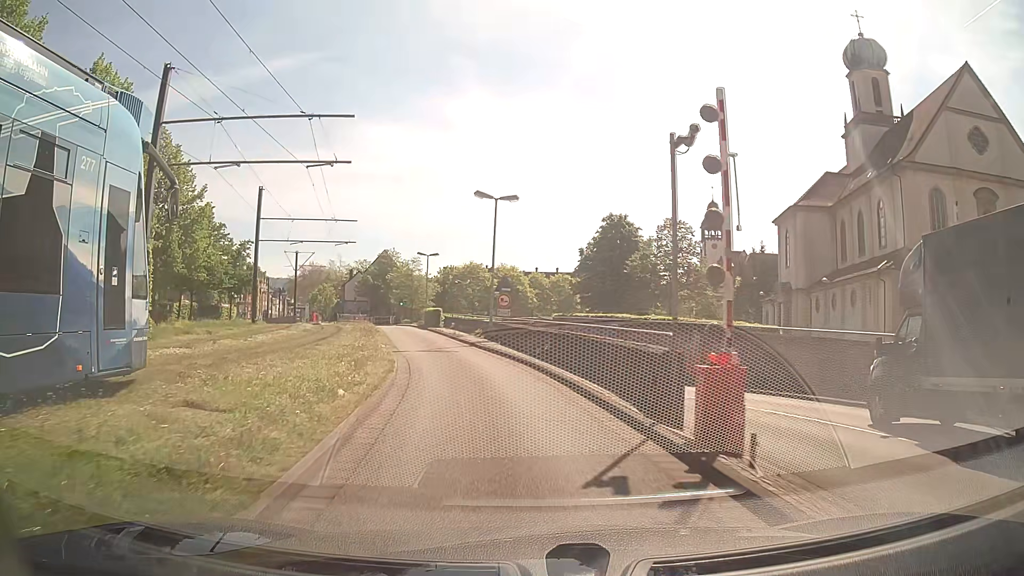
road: secondary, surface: asphalt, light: Day
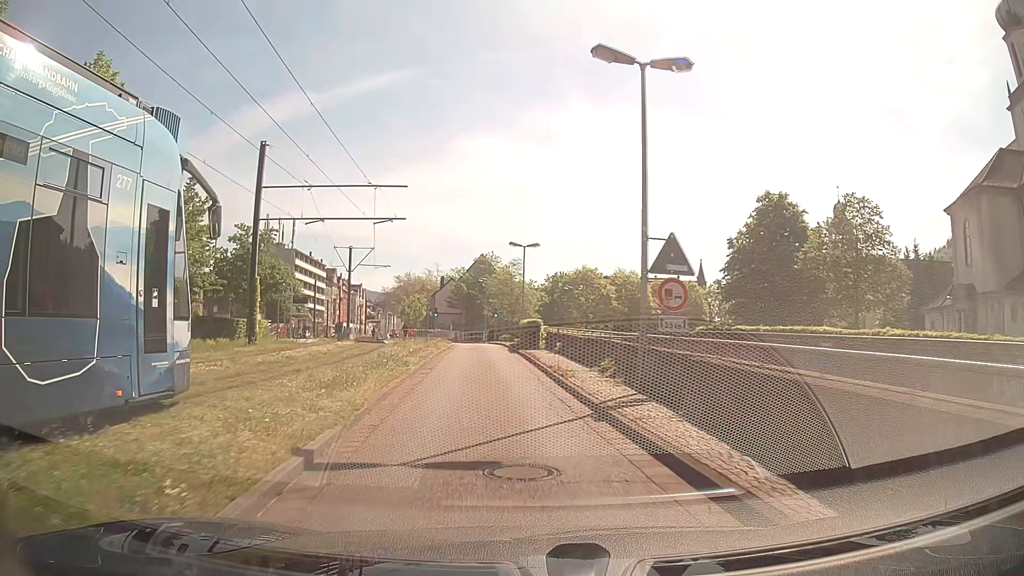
(-1.4, +16.8) m; -8°
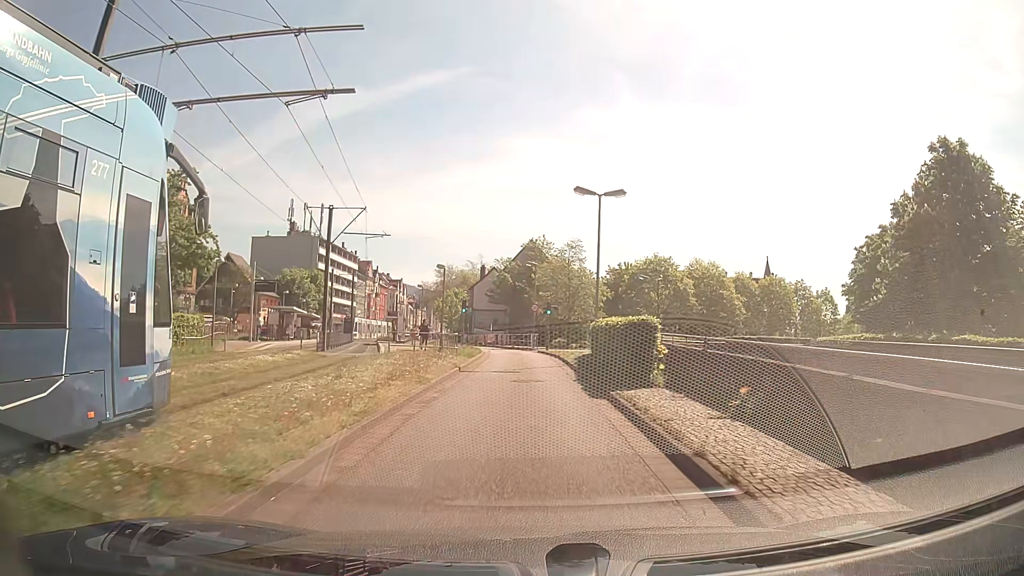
(-1.1, +17.3) m; -6°
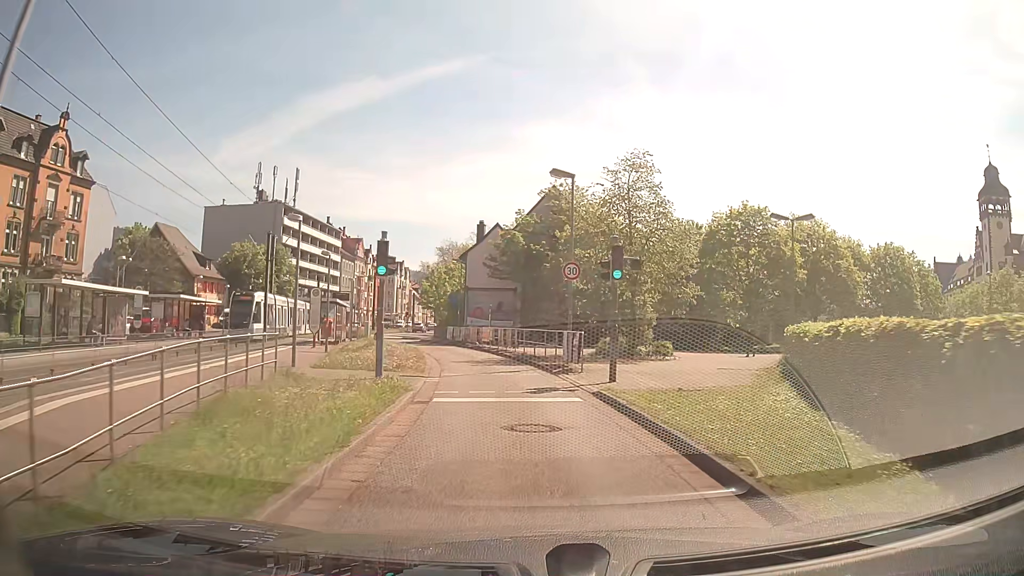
(-0.3, +26.9) m; -1°
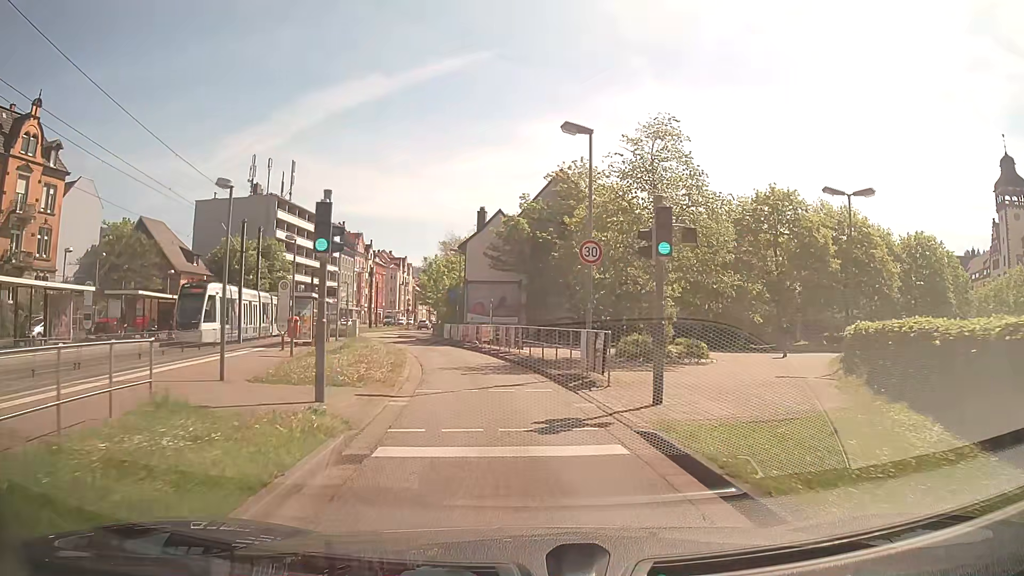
(-0.1, +4.9) m; -1°
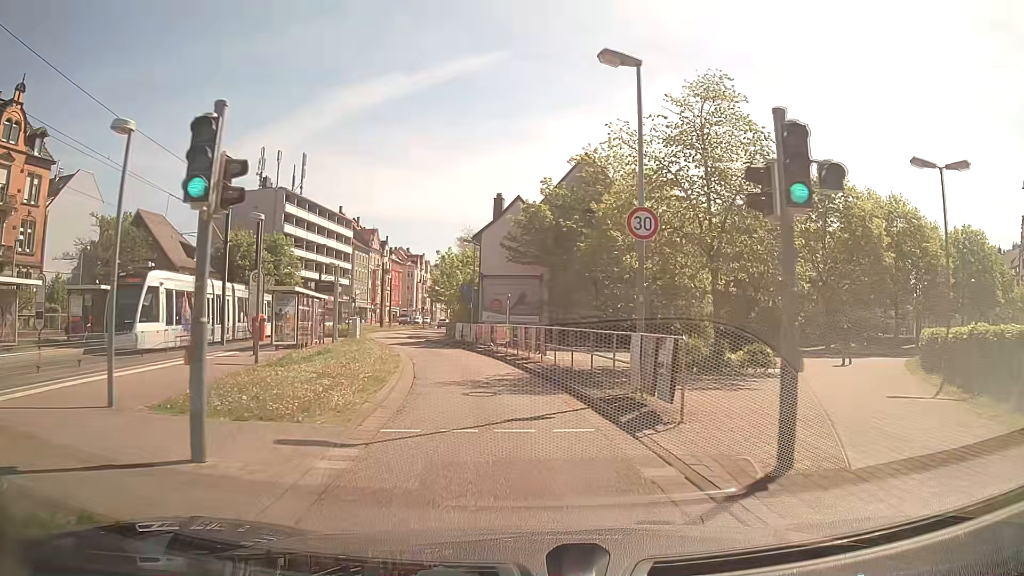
(-0.1, +4.8) m; -2°
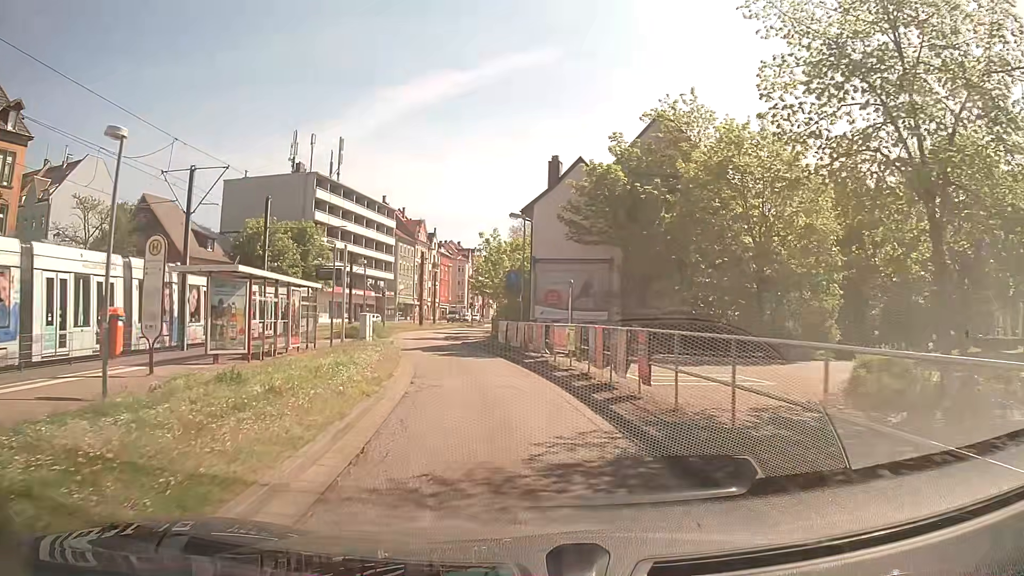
(-0.3, +9.4) m; -4°
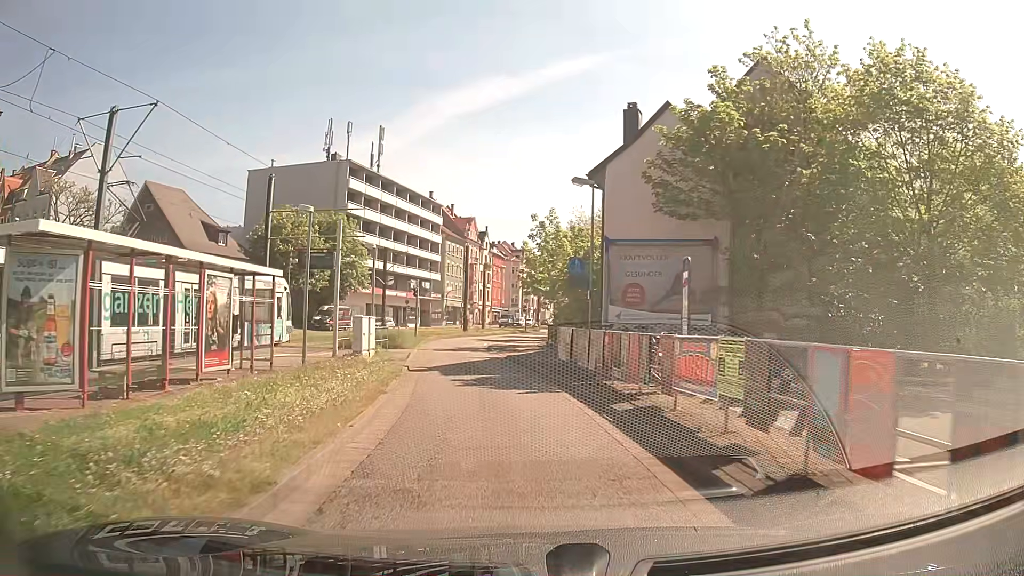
(-0.4, +9.2) m; -5°
